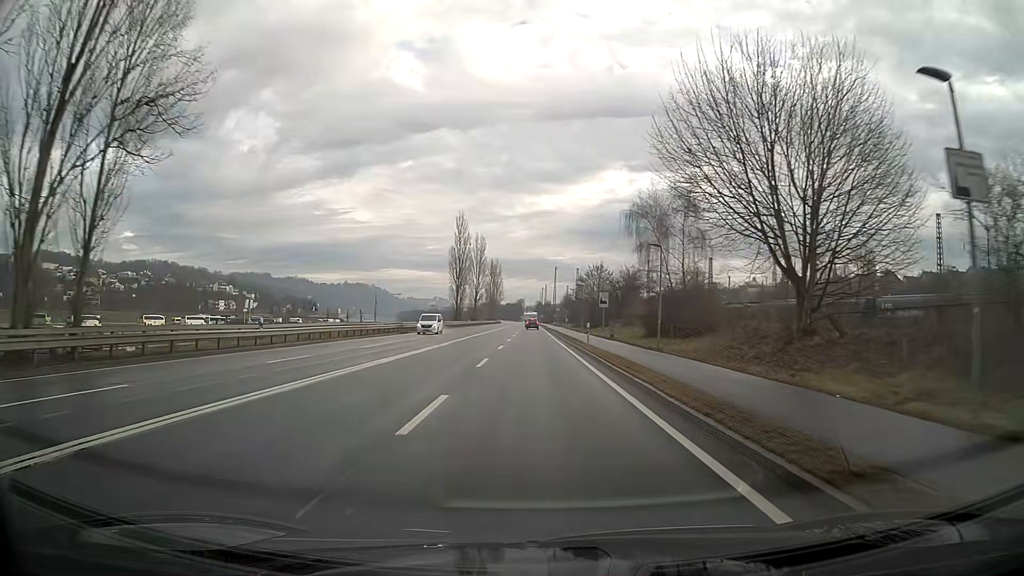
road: primary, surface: asphalt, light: Day
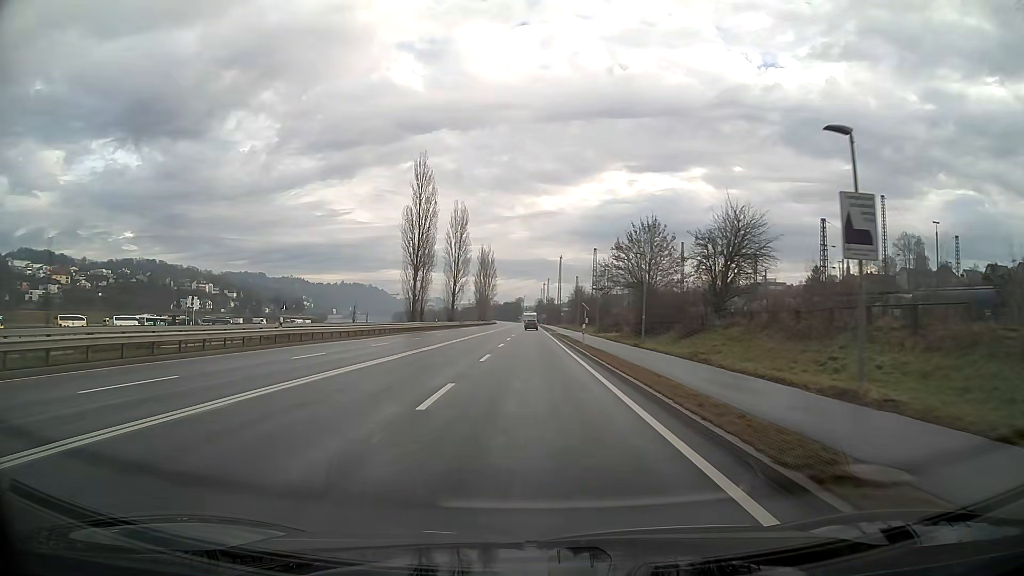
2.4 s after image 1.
(+0.1, +45.5) m; 0°
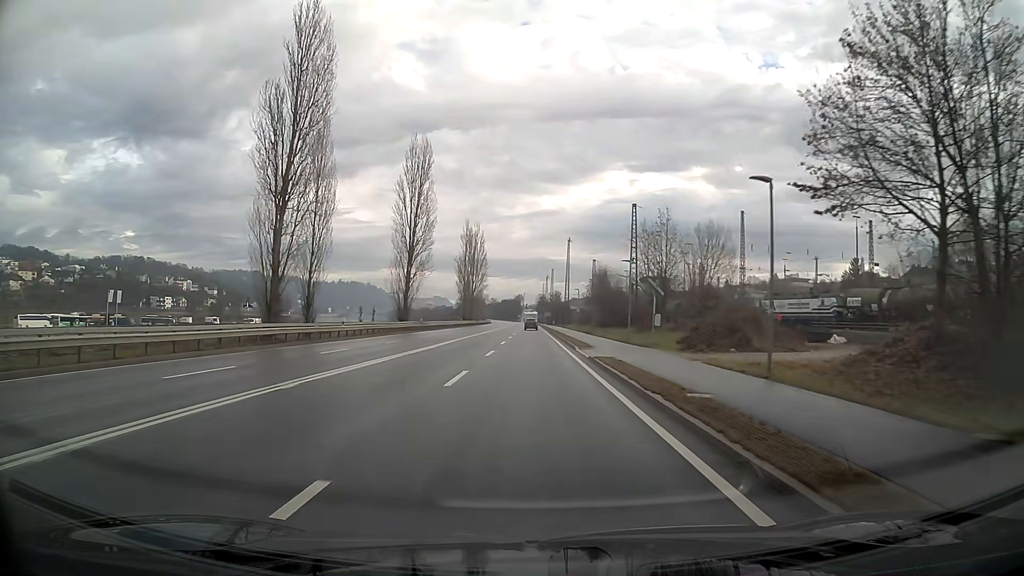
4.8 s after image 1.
(0.0, +44.7) m; 0°
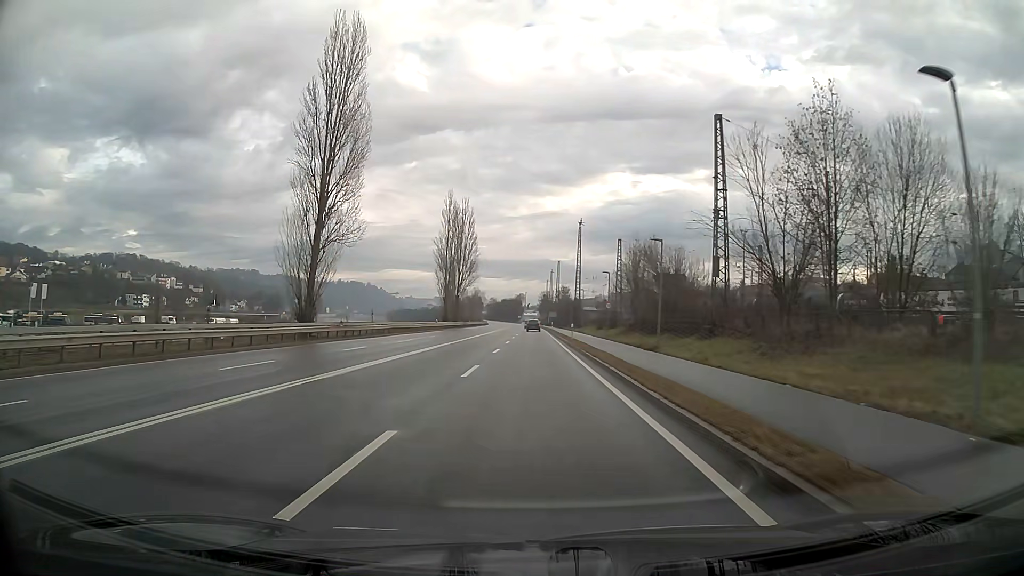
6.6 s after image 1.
(-0.1, +33.2) m; 0°
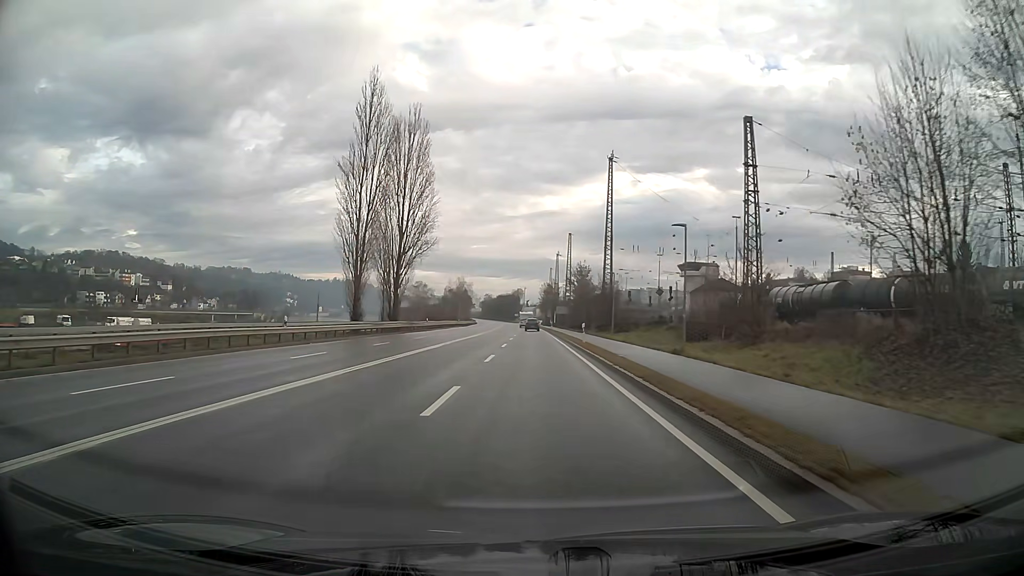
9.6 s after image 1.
(0.0, +54.9) m; 0°
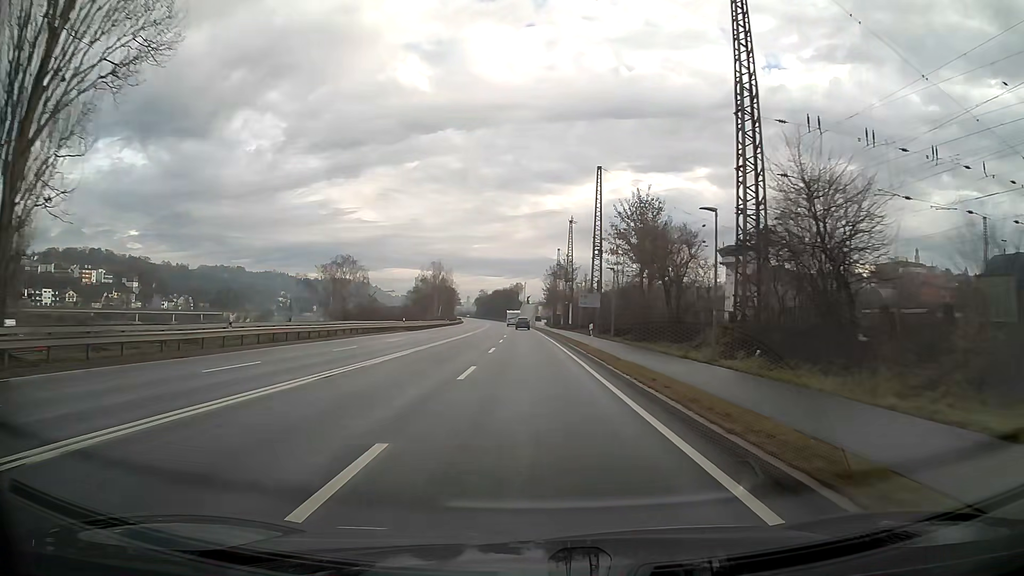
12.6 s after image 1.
(-0.1, +54.5) m; 0°
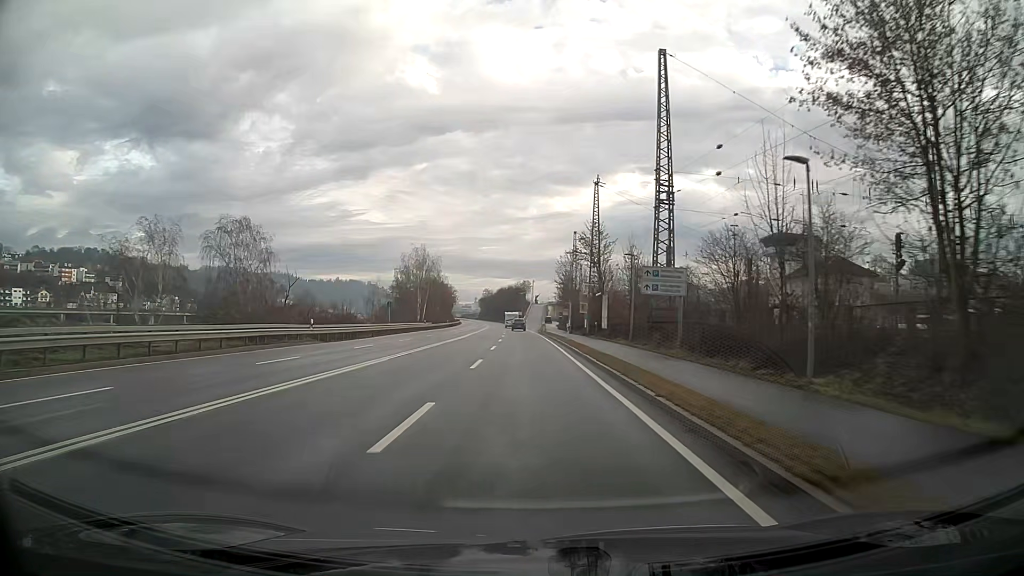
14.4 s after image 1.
(-0.2, +32.5) m; -1°
